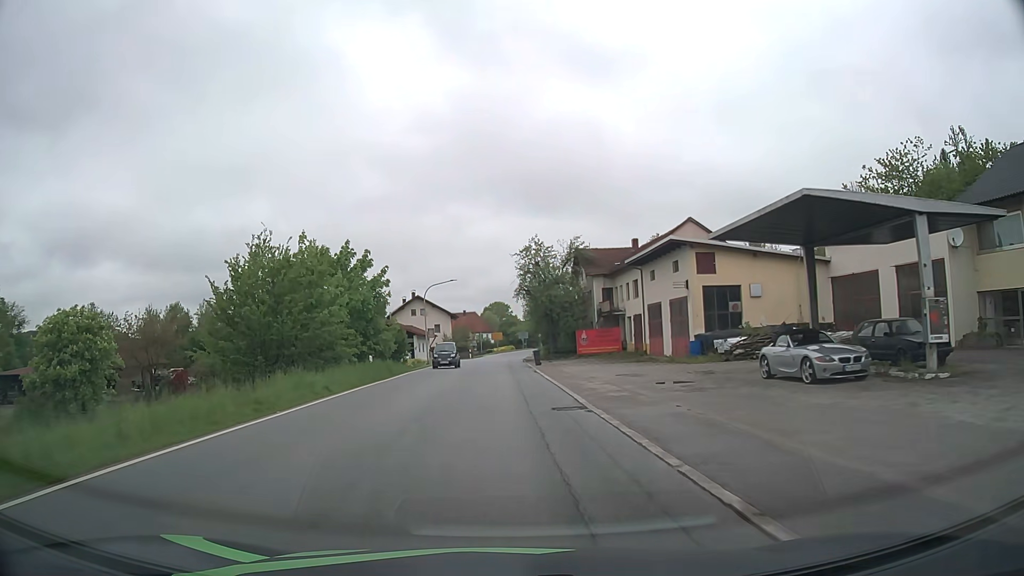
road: secondary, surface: asphalt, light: Day
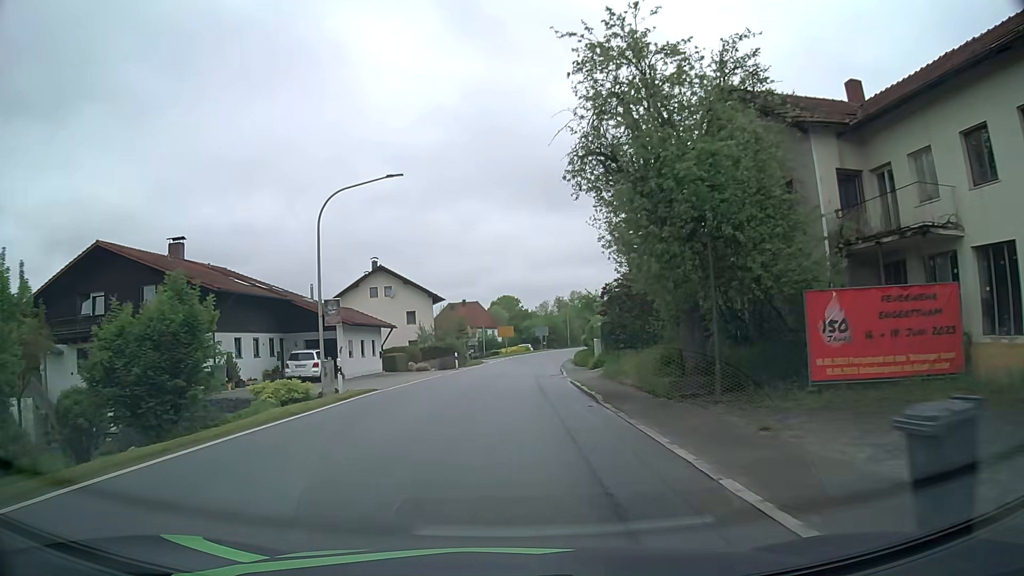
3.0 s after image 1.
(-0.7, +37.7) m; -1°
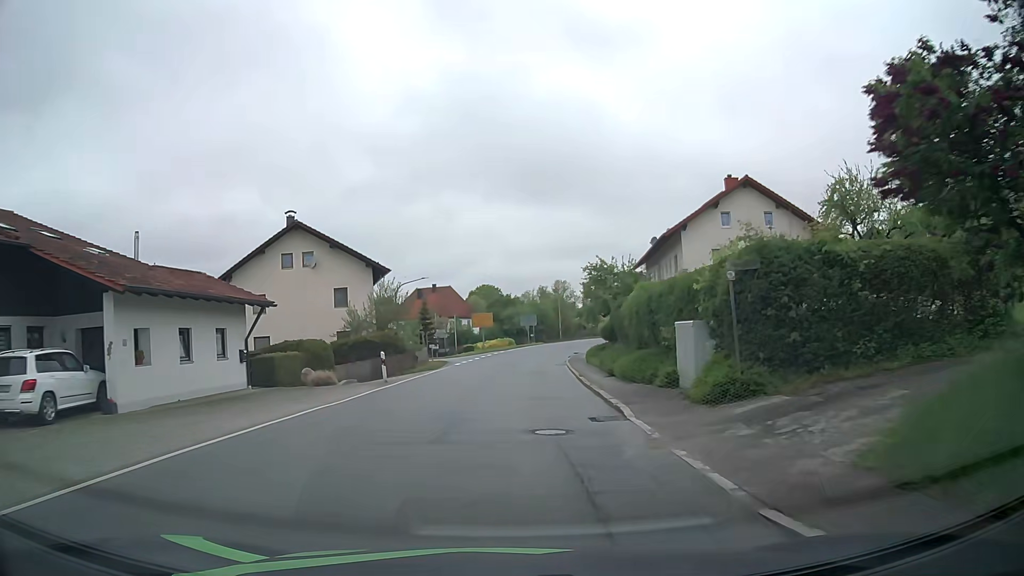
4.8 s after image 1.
(+0.4, +20.8) m; +2°
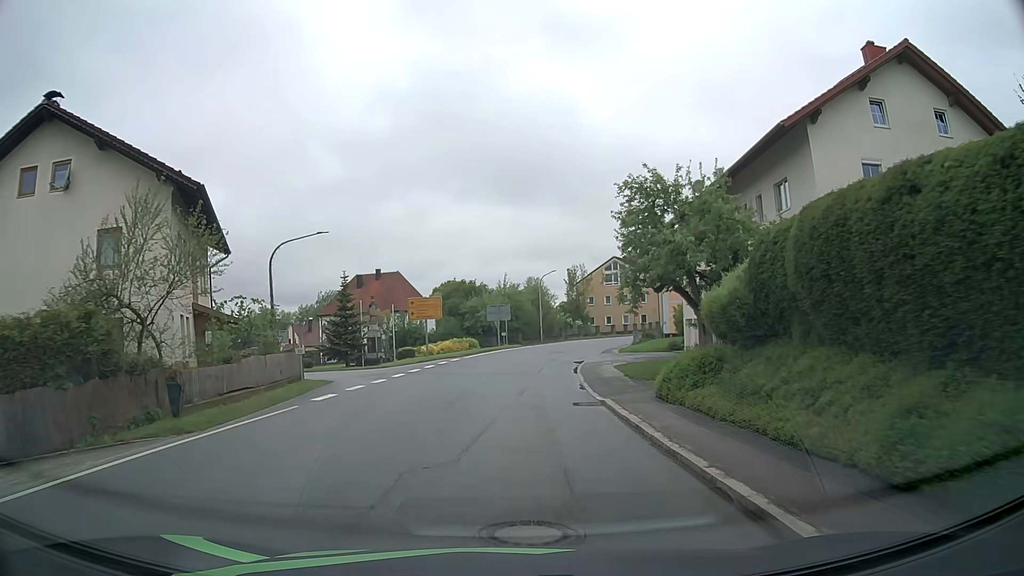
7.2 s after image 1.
(+0.6, +24.1) m; +3°
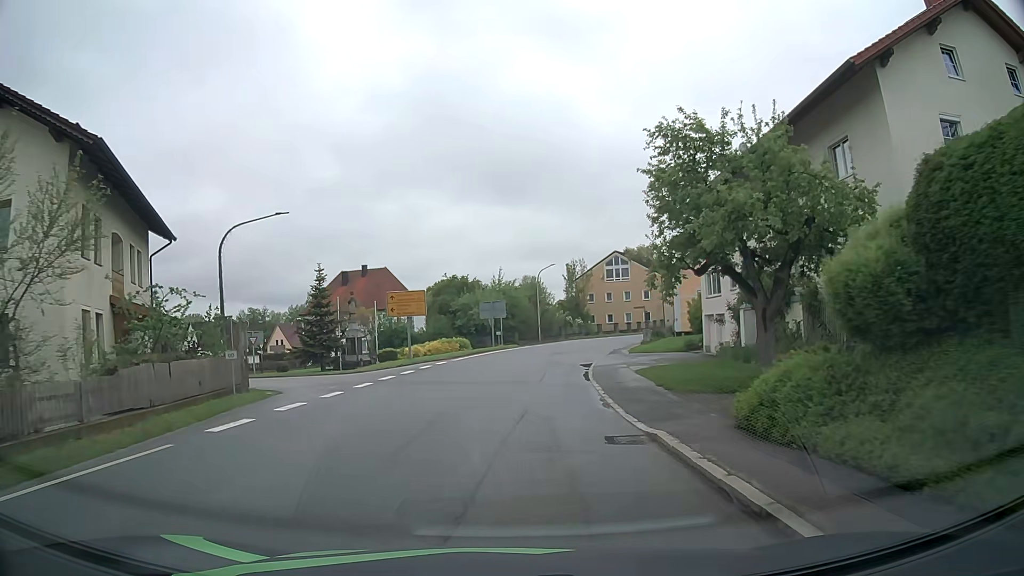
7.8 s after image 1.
(0.0, +5.5) m; 0°
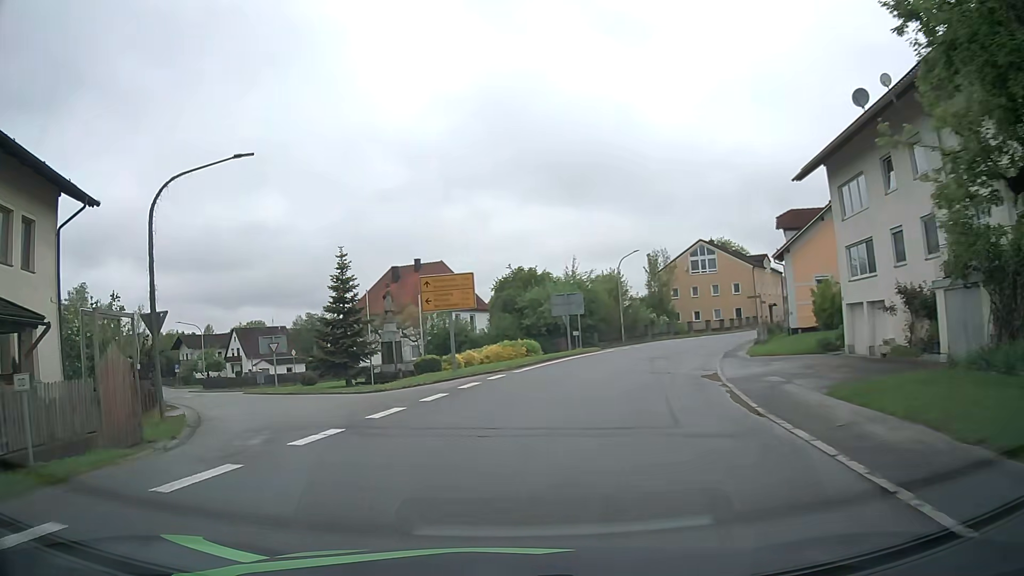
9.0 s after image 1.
(-0.3, +10.2) m; -5°
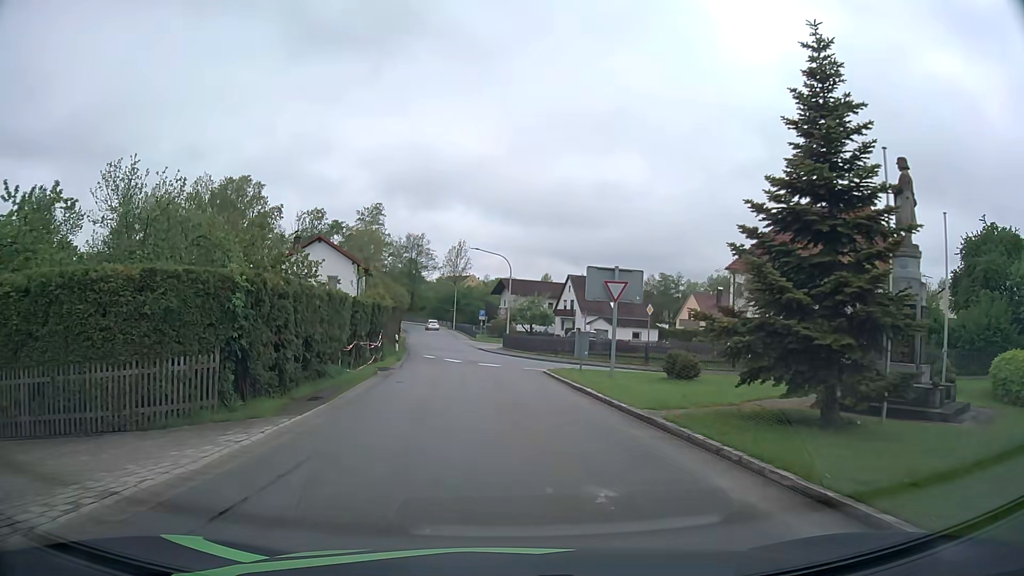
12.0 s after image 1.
(-7.0, +22.0) m; -30°
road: tertiary
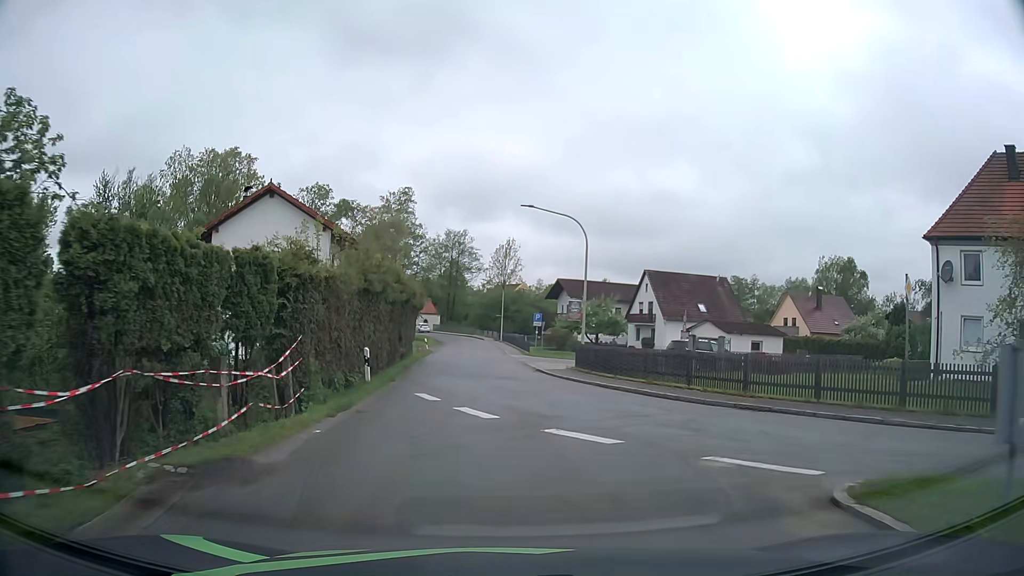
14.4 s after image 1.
(-0.8, +19.3) m; -4°
(0, +10) (0, +20) (0, +30) (-1, +40) (-1, +50) (-2, +60) (-2, +70) (-3, +80) (-5, +90) (-8, +99) m
